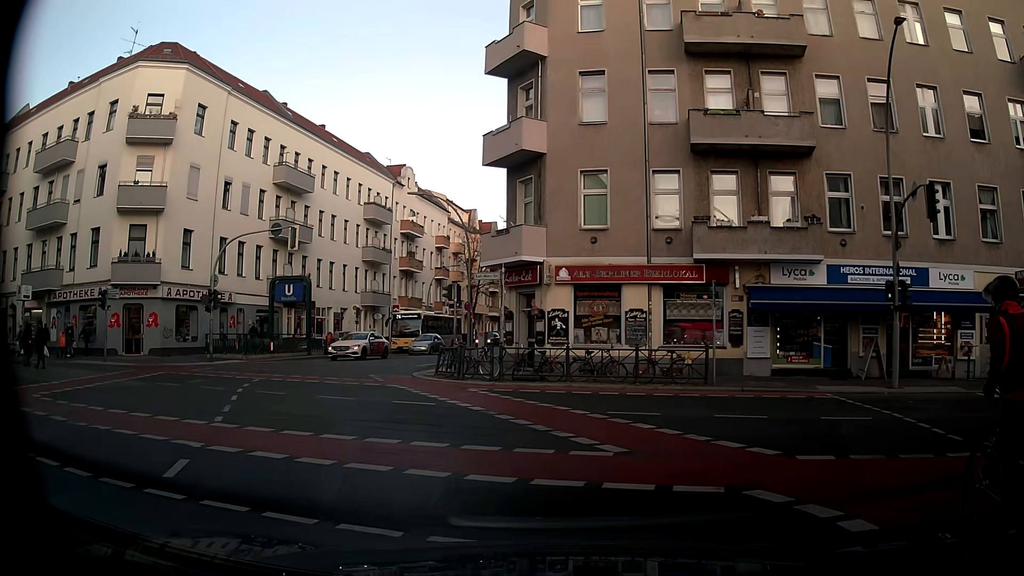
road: tertiary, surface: asphalt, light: Day
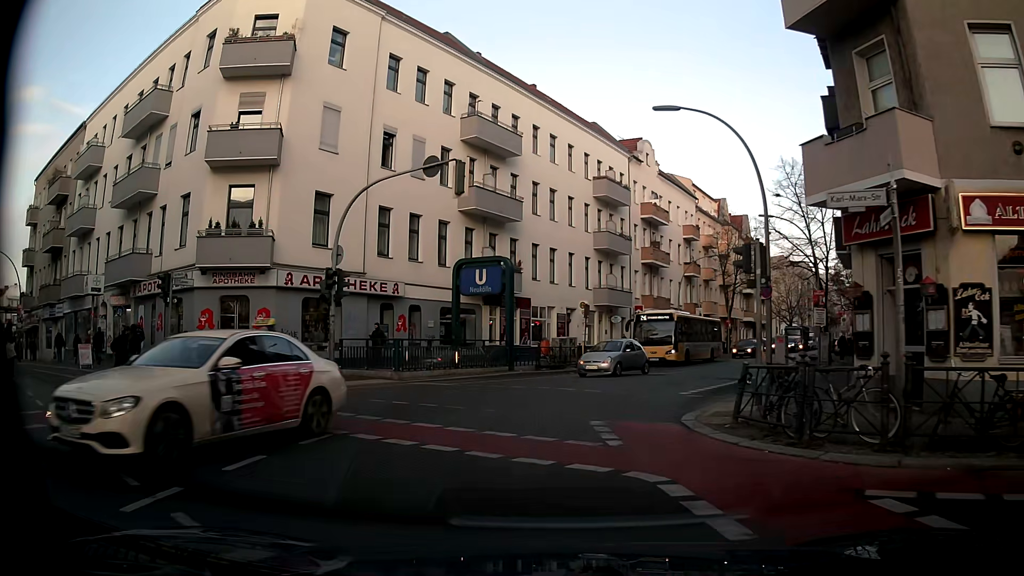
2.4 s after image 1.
(-1.8, +12.8) m; -20°
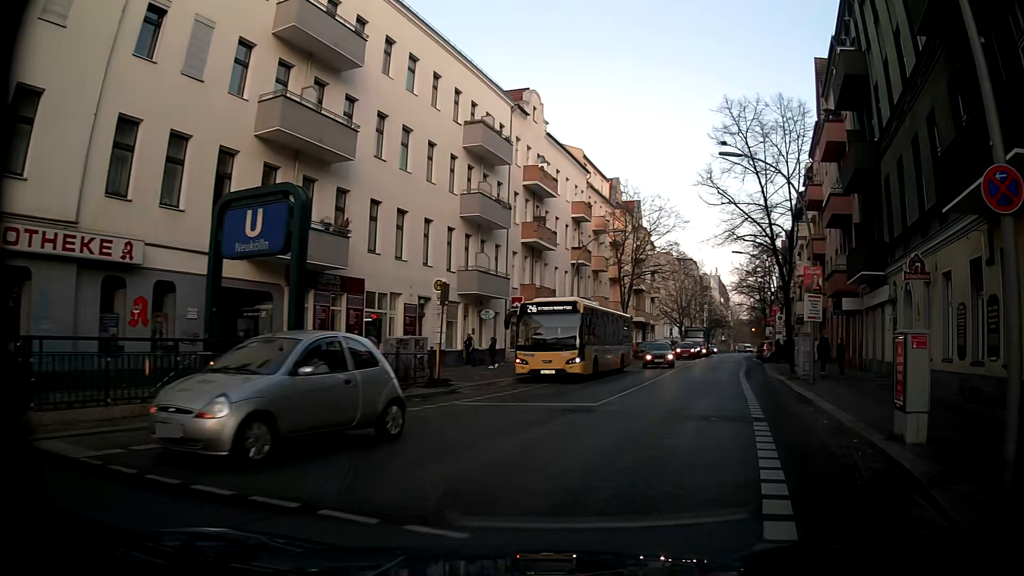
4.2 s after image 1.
(+0.7, +12.7) m; +12°
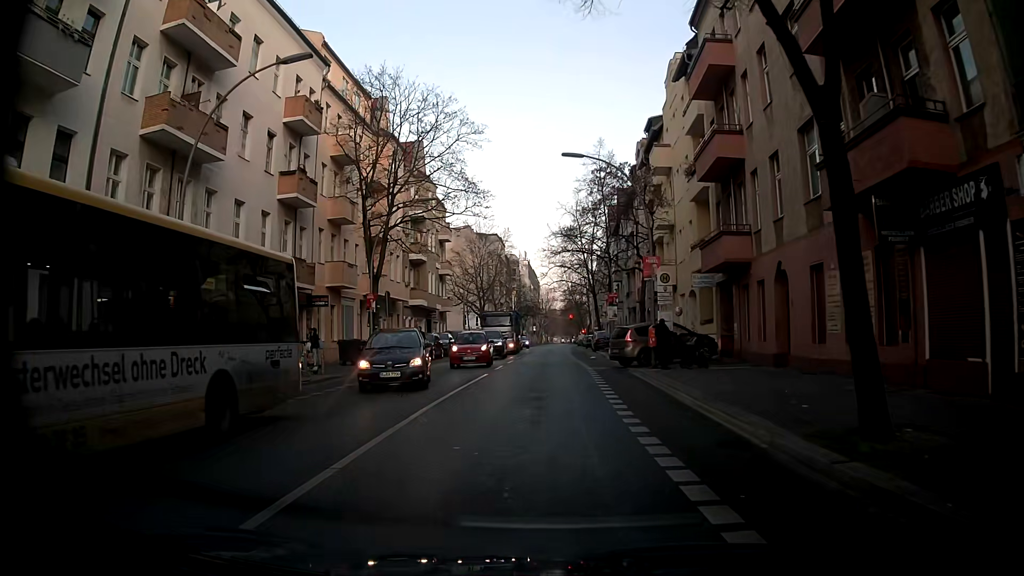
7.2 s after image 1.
(+5.1, +22.7) m; +19°
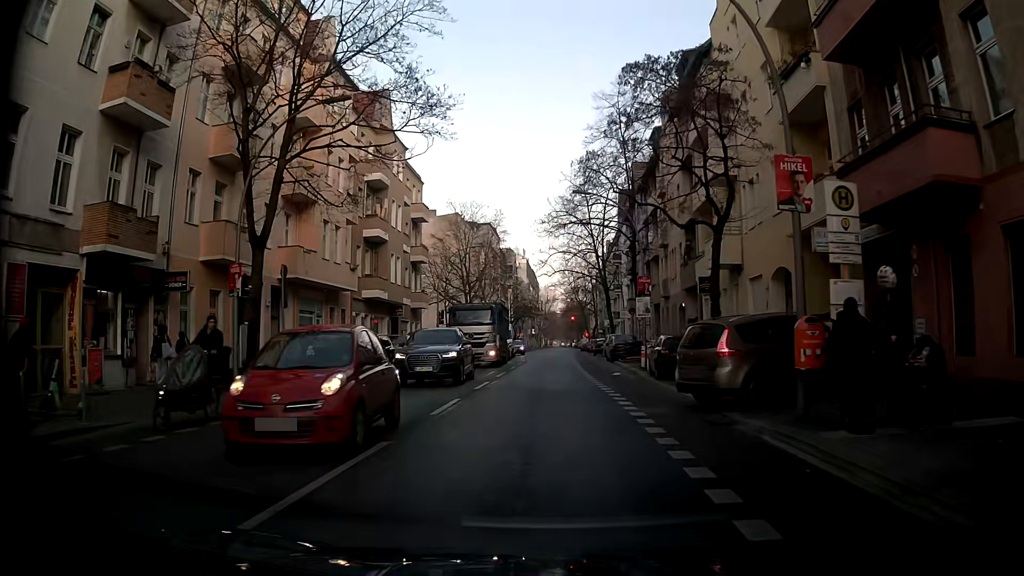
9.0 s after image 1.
(-0.4, +14.0) m; -2°
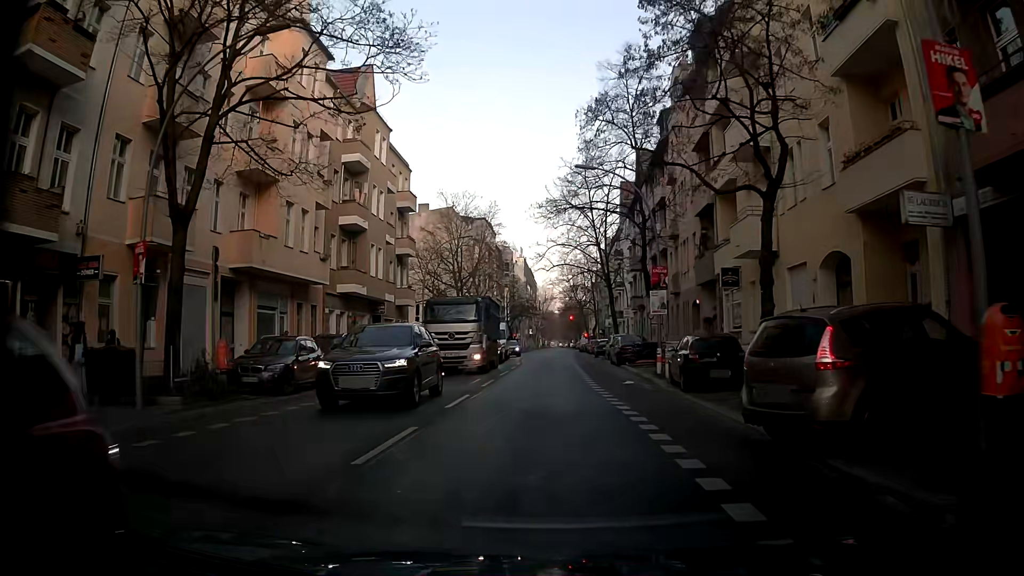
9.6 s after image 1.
(0.0, +4.6) m; +1°
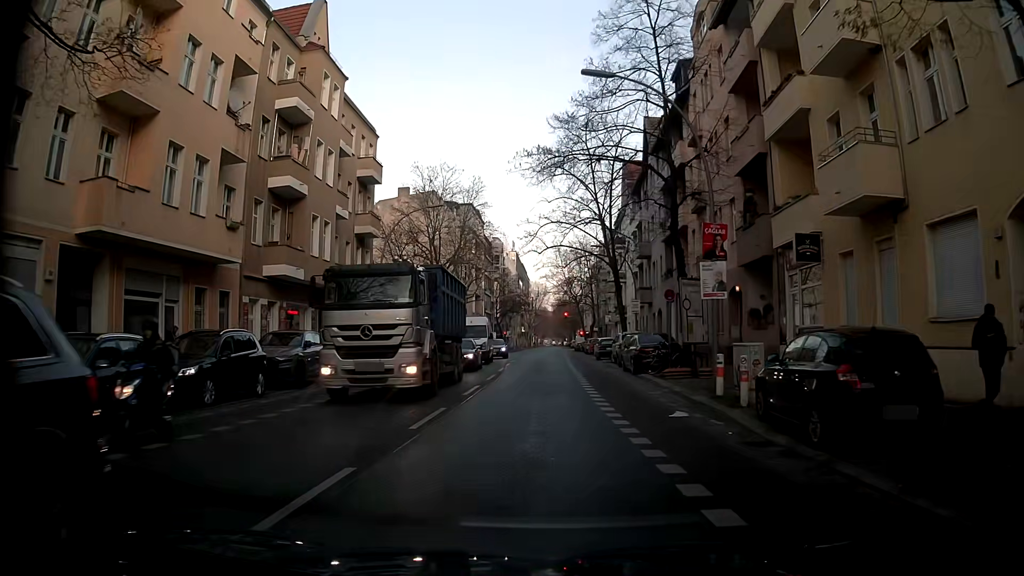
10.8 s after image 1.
(-0.1, +9.1) m; 0°
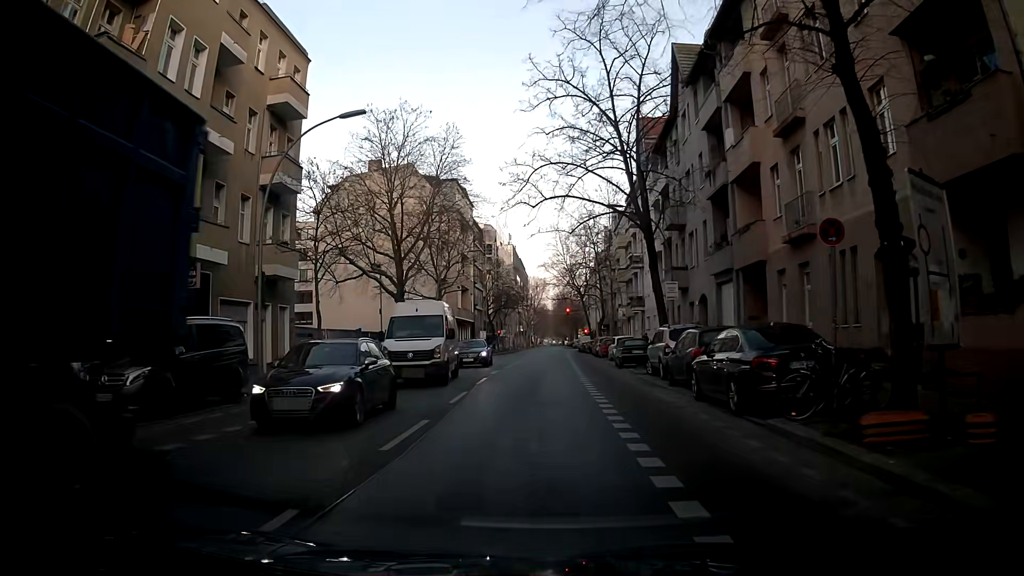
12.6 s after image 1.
(+0.1, +13.9) m; +1°
